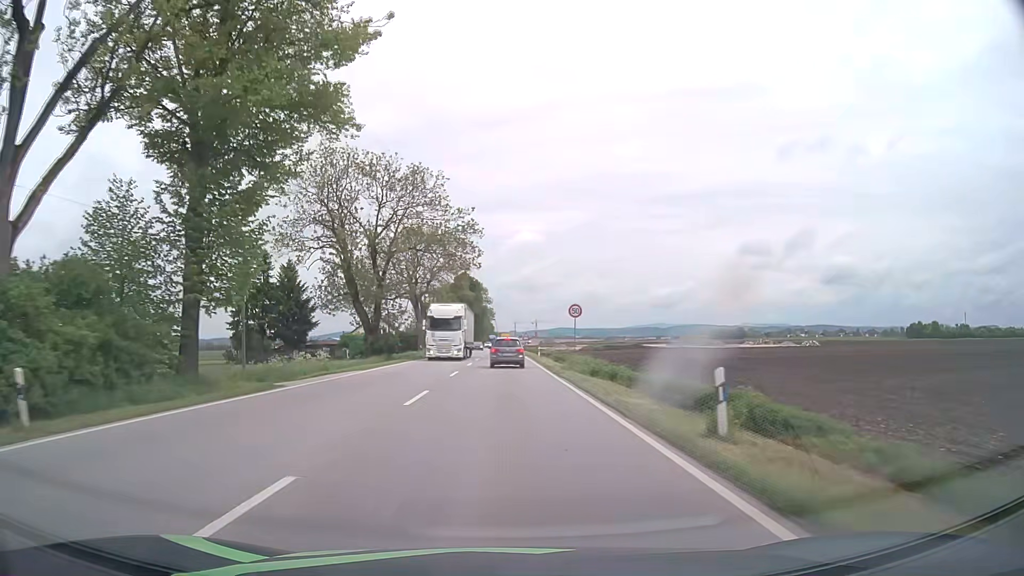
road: primary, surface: asphalt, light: Day
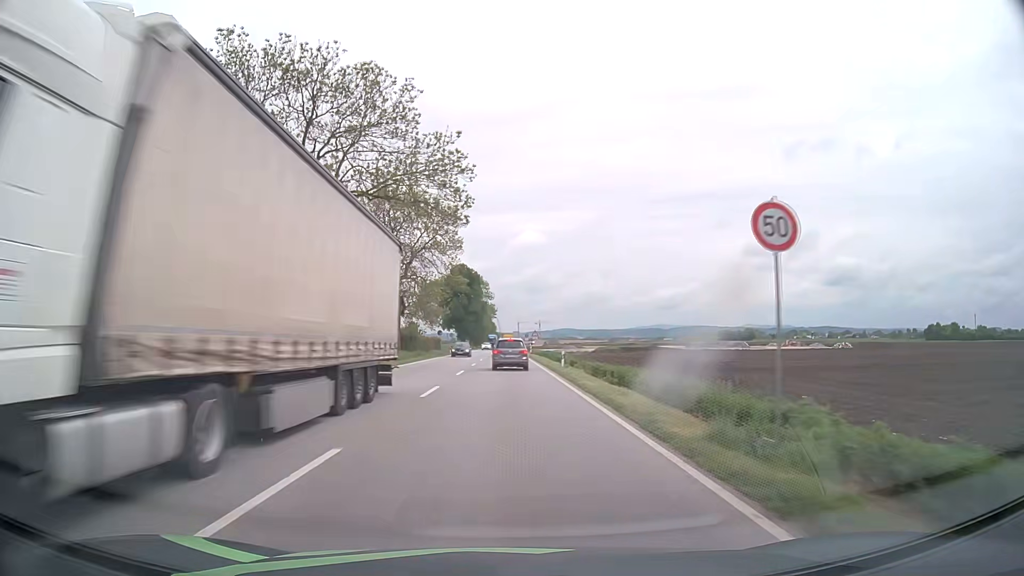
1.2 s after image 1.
(0.0, +21.8) m; 0°
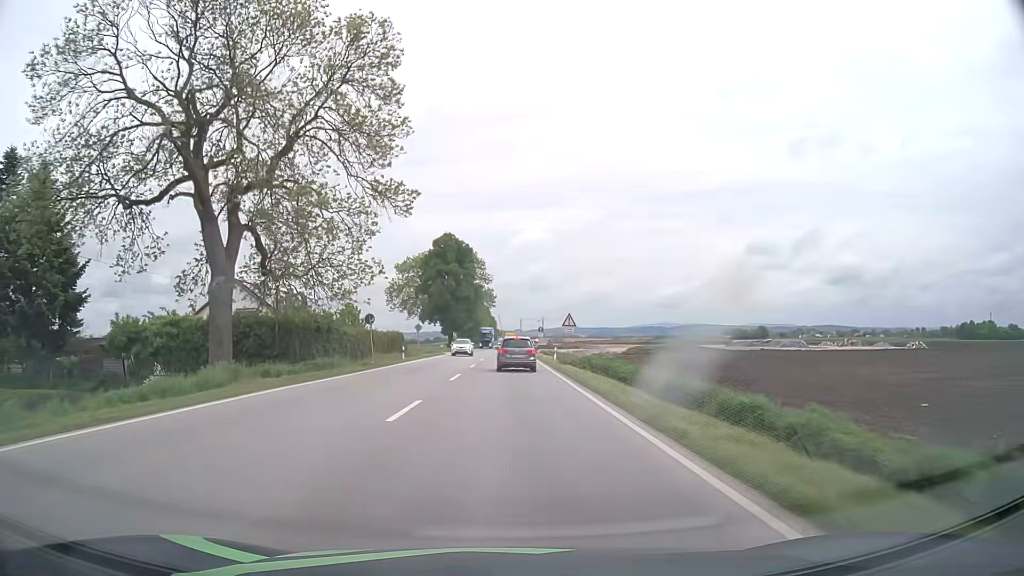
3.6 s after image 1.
(-0.1, +40.9) m; 0°
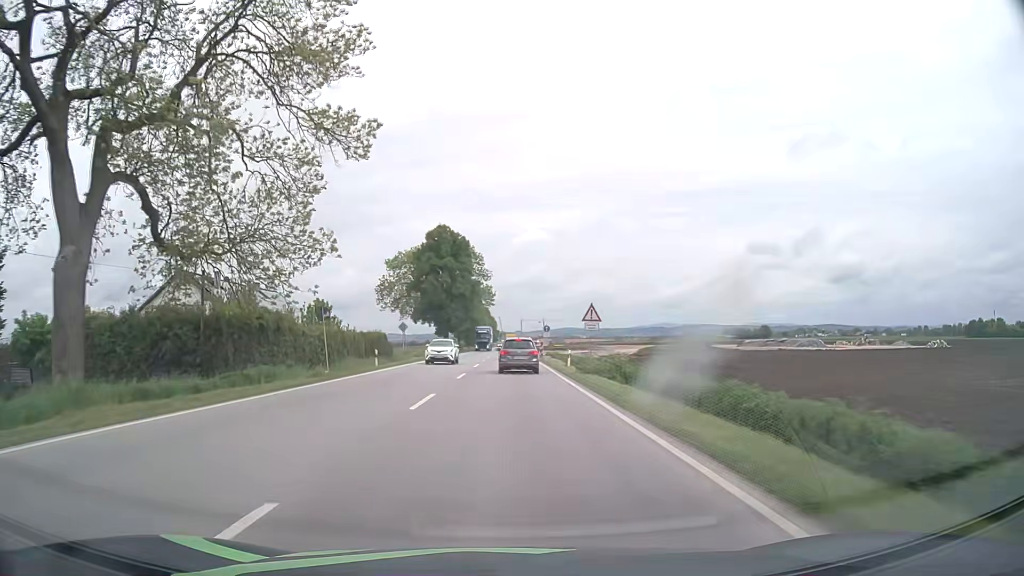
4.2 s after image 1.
(-0.1, +9.7) m; -1°
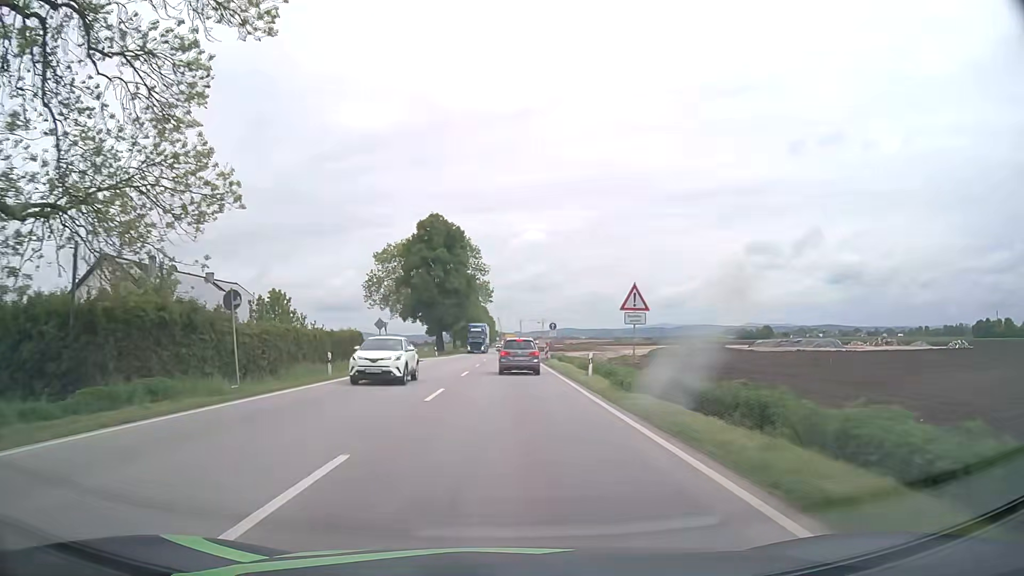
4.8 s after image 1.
(0.0, +9.5) m; 0°
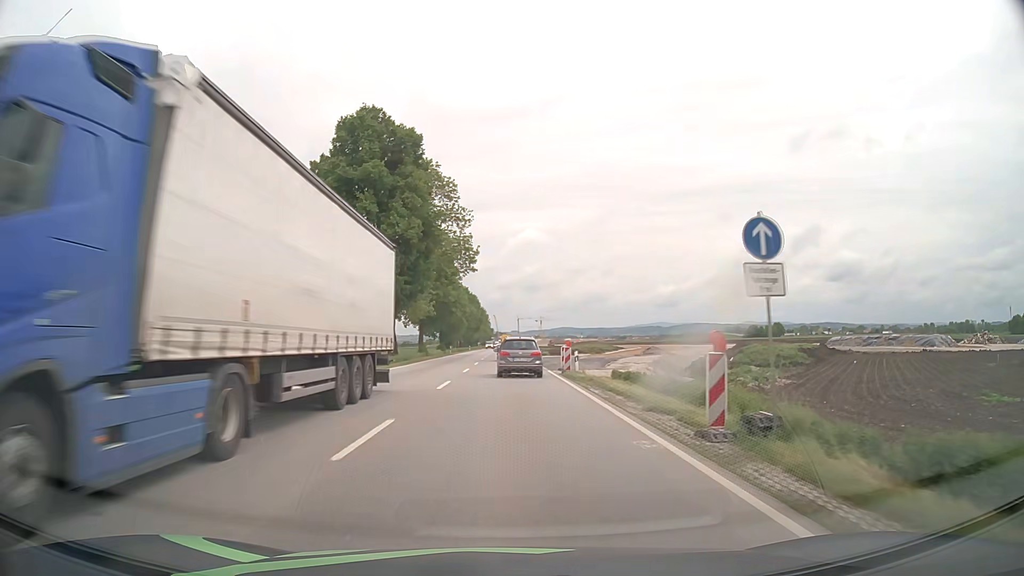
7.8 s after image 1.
(+0.2, +43.9) m; 0°
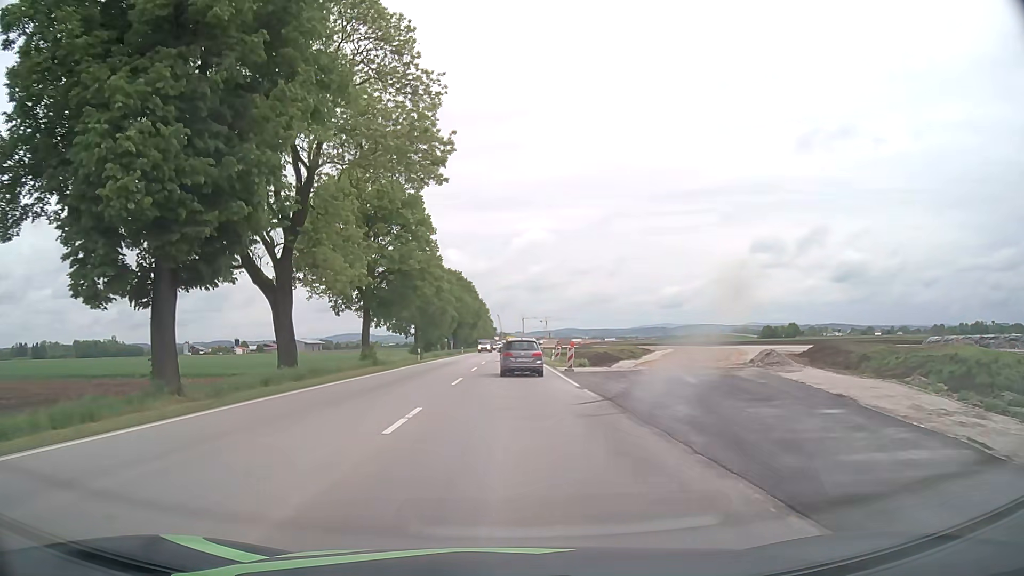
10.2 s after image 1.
(-0.2, +33.3) m; -1°
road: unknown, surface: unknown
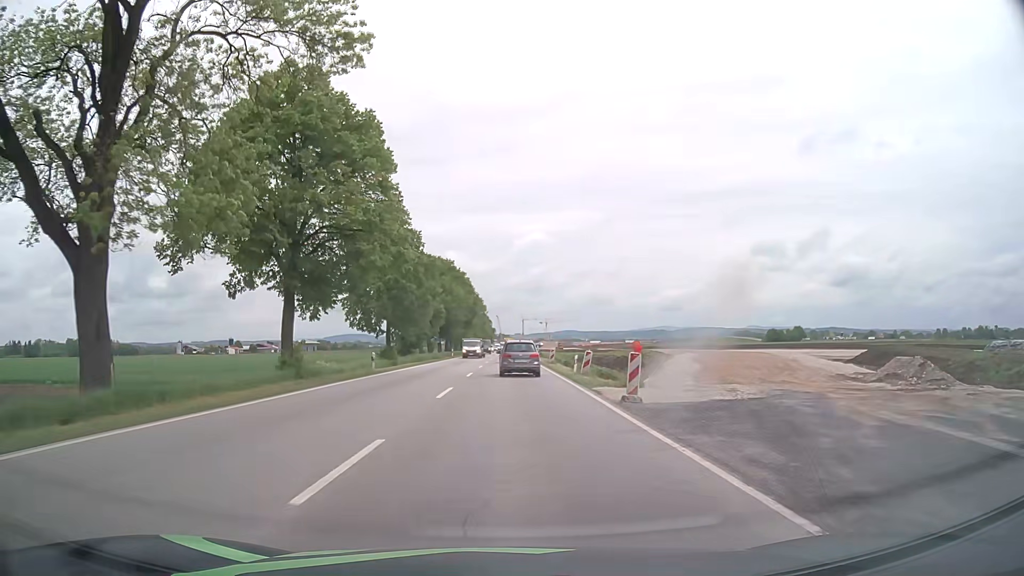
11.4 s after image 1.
(0.0, +16.8) m; +1°
(0, +10) (0, +20) (0, +30) (0, +40) (0, +50) (0, +60) (0, +70) (0, +80) (0, +90) (0, +100) m
